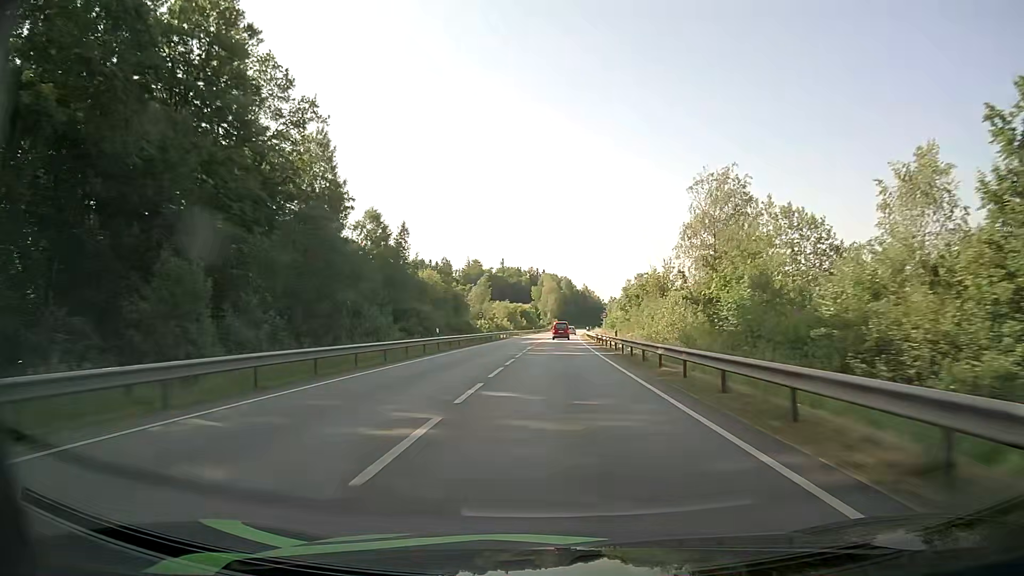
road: primary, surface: asphalt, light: Day
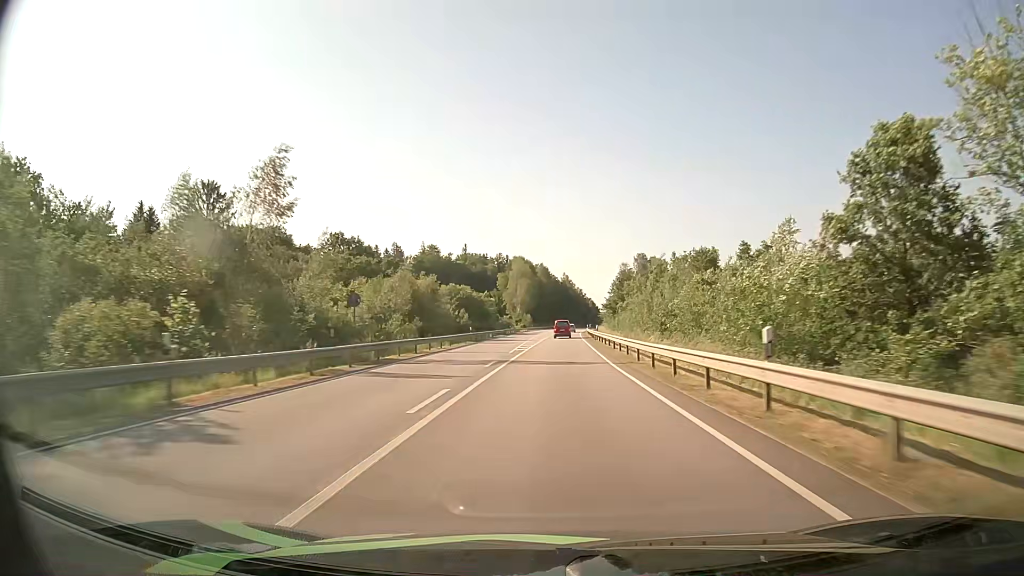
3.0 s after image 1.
(+1.6, +79.7) m; +2°
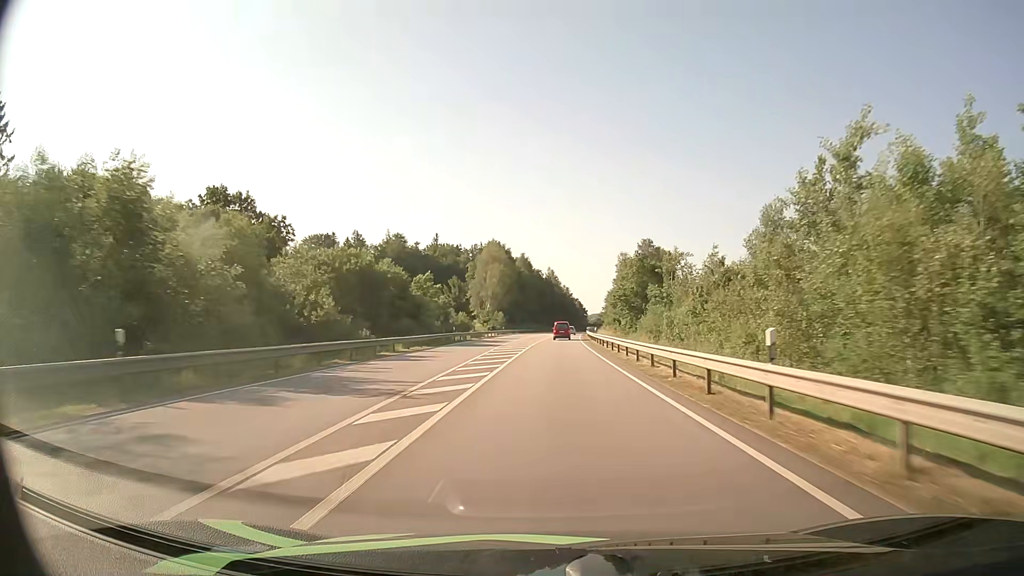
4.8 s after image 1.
(+0.5, +48.5) m; +1°
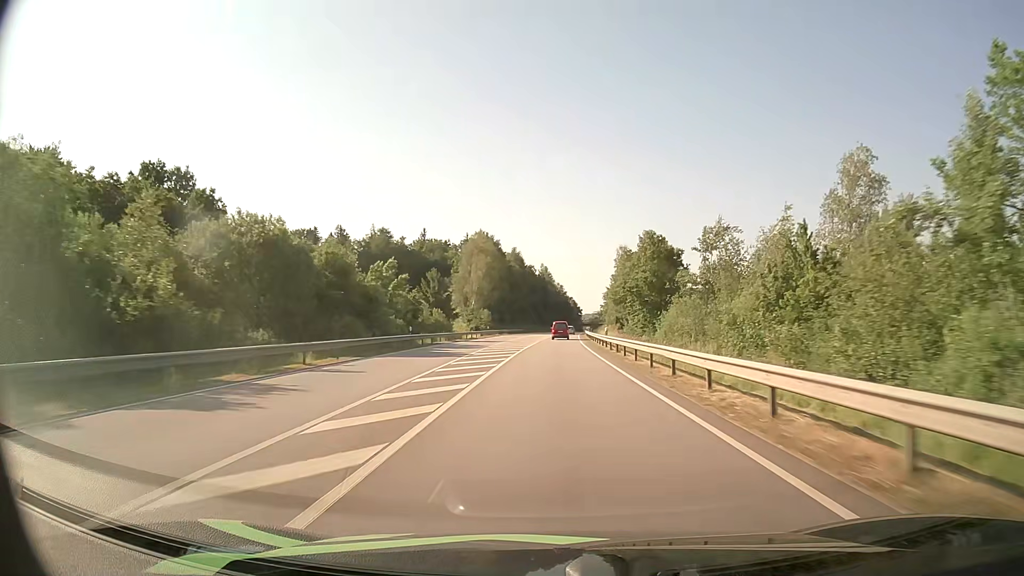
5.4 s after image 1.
(+0.1, +16.3) m; +1°
